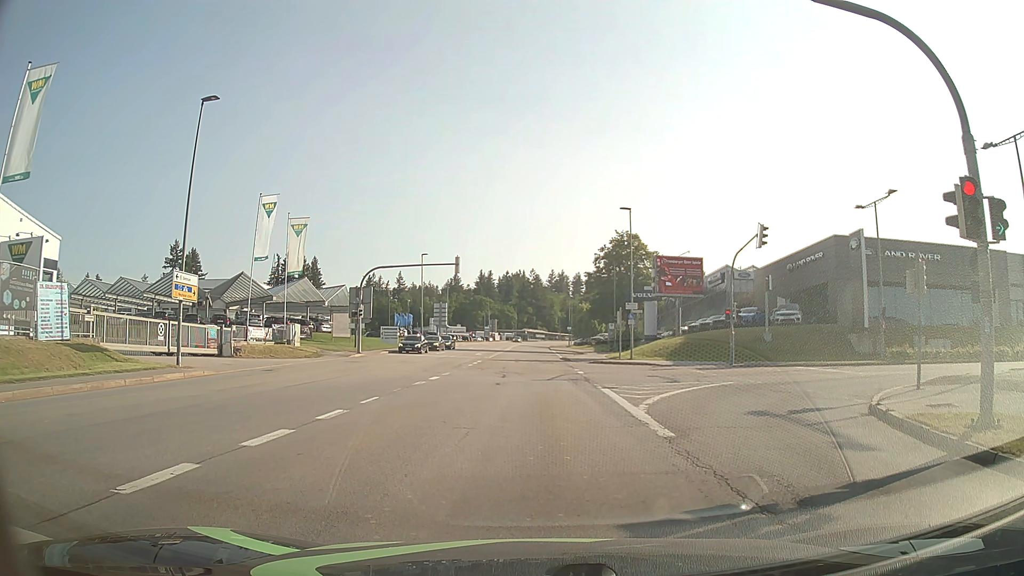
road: tertiary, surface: asphalt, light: Day
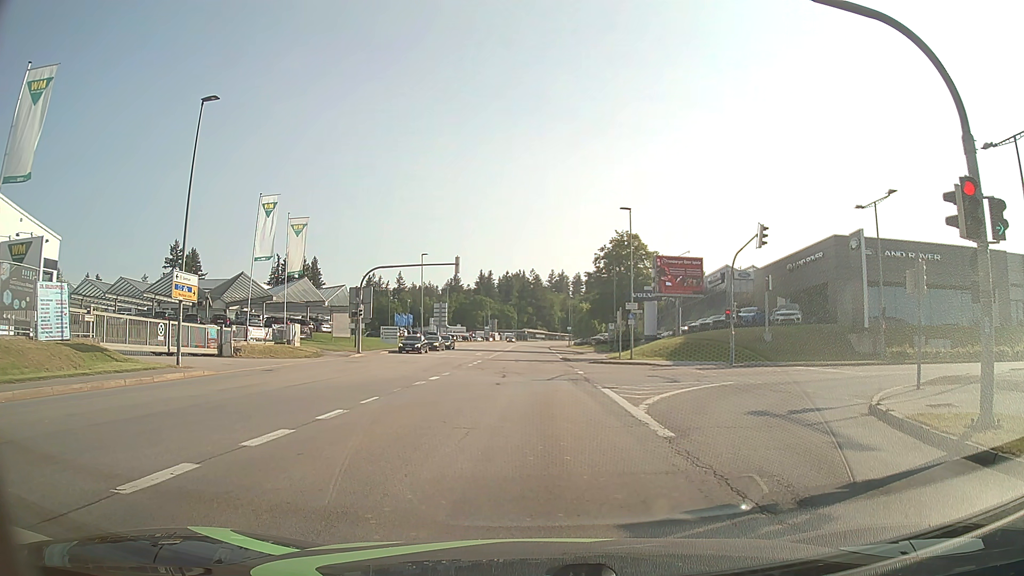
(0.0, 0.0) m; 0°
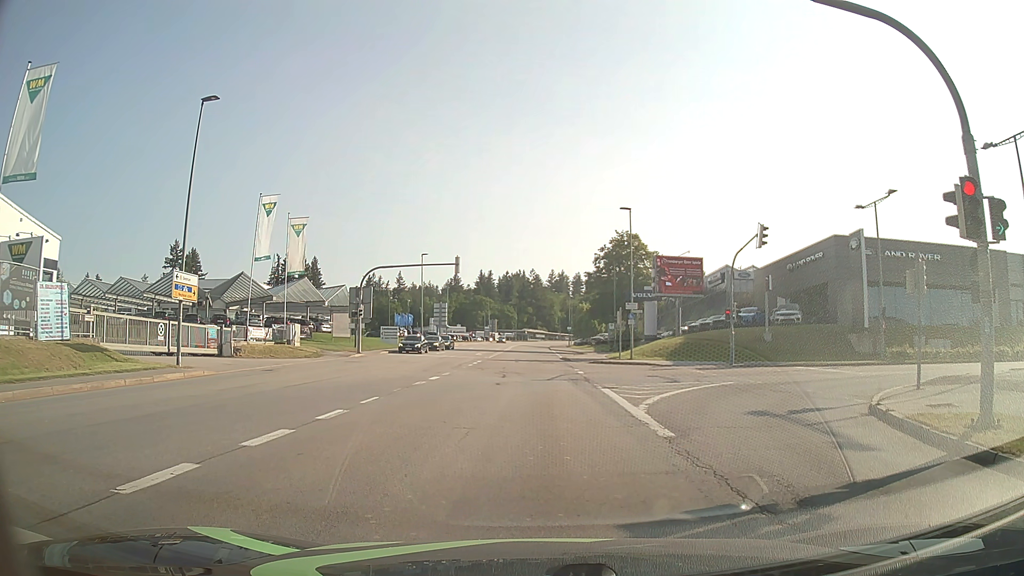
(0.0, 0.0) m; 0°
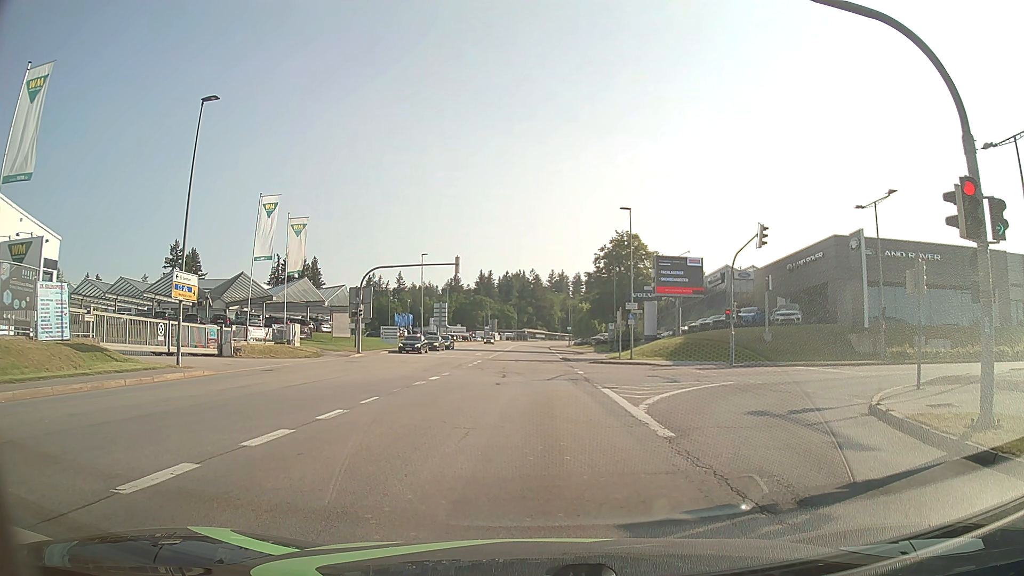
(0.0, 0.0) m; 0°
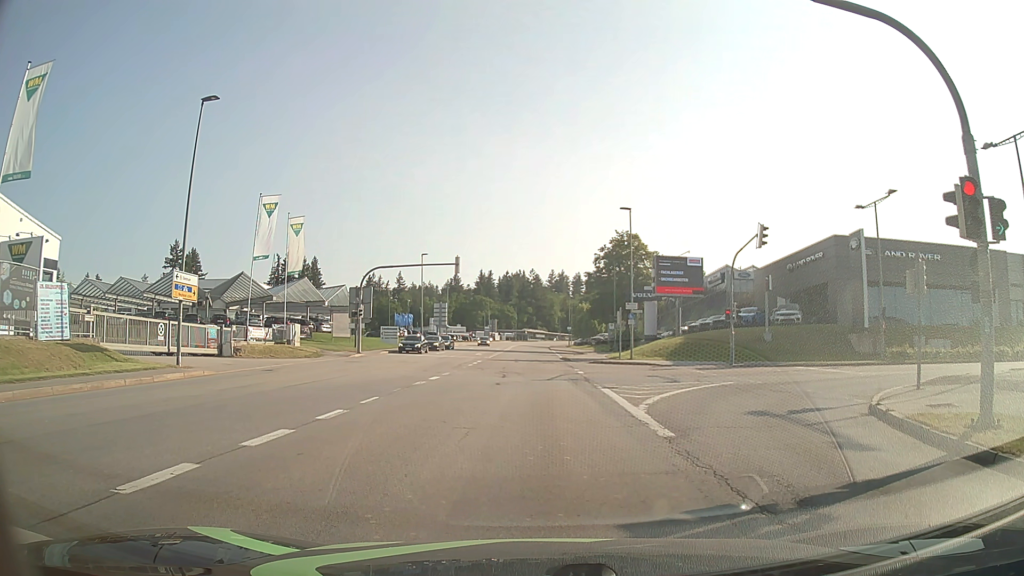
(0.0, 0.0) m; 0°
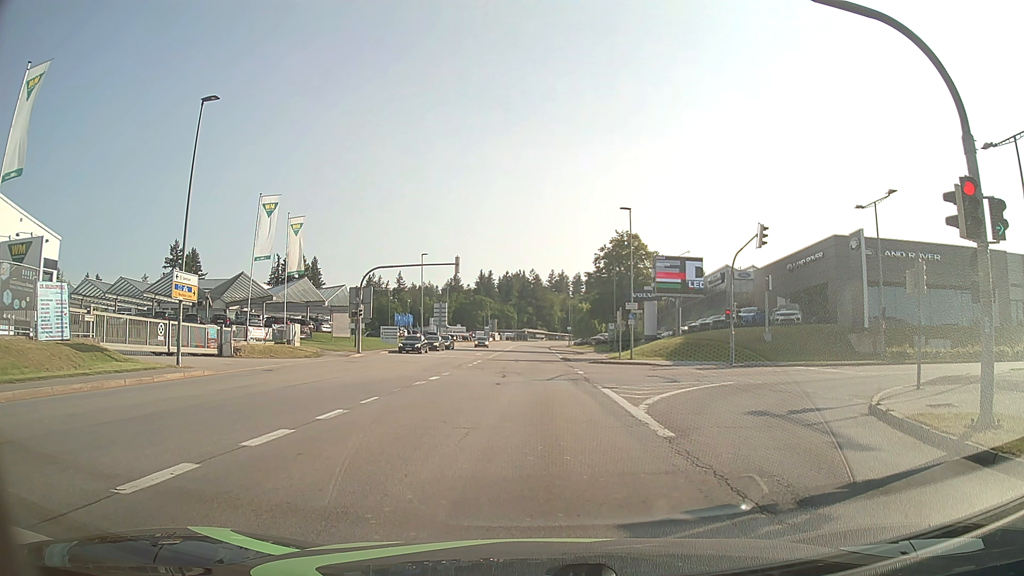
(0.0, 0.0) m; 0°
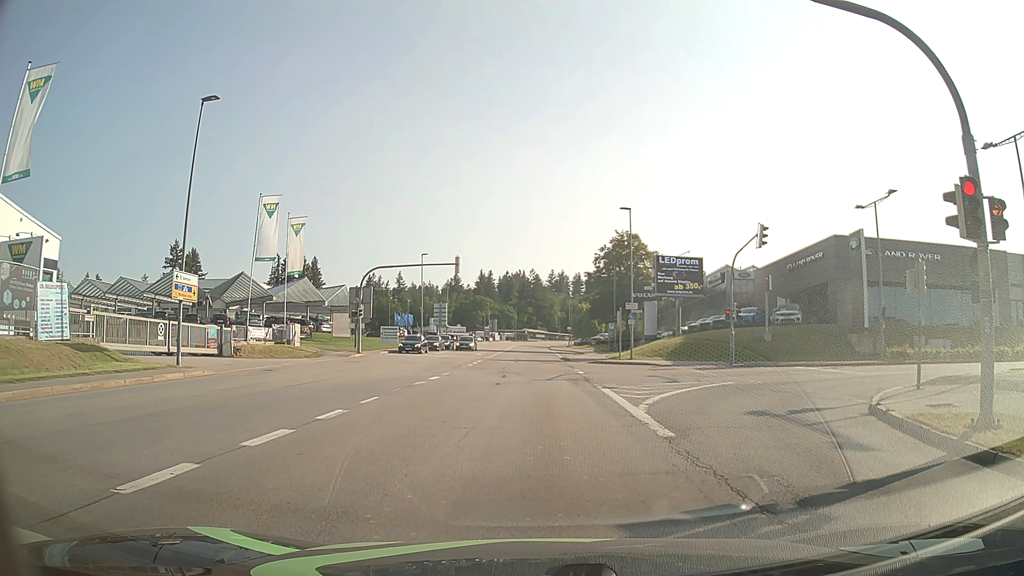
(0.0, 0.0) m; 0°
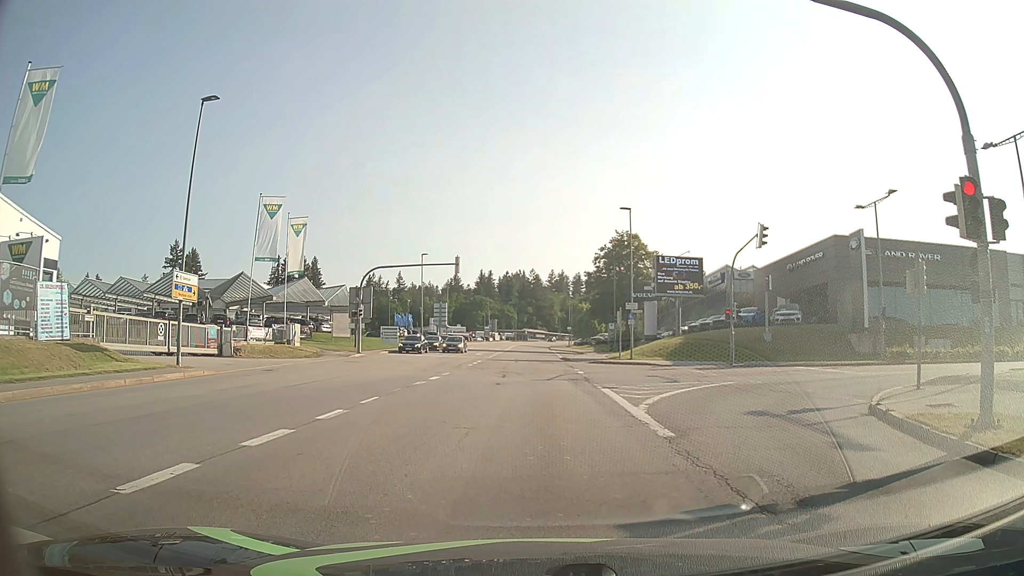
(0.0, 0.0) m; 0°
(0, +10) (-1, +20) (-1, +30) (-1, +40) (-2, +50) (-2, +60) (-2, +70) (-3, +80) (-3, +90) (-3, +100) m
